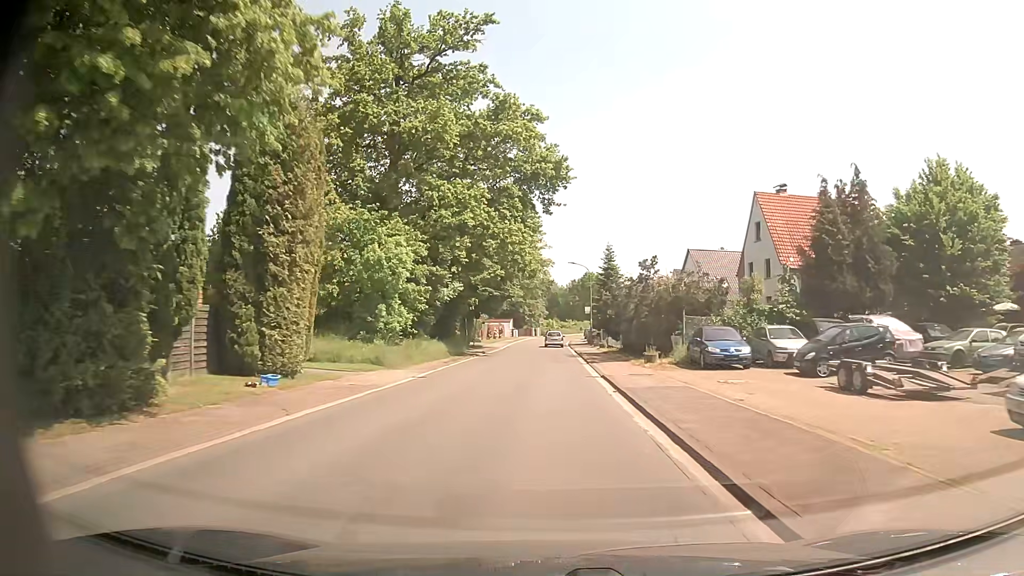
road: tertiary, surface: asphalt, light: Day
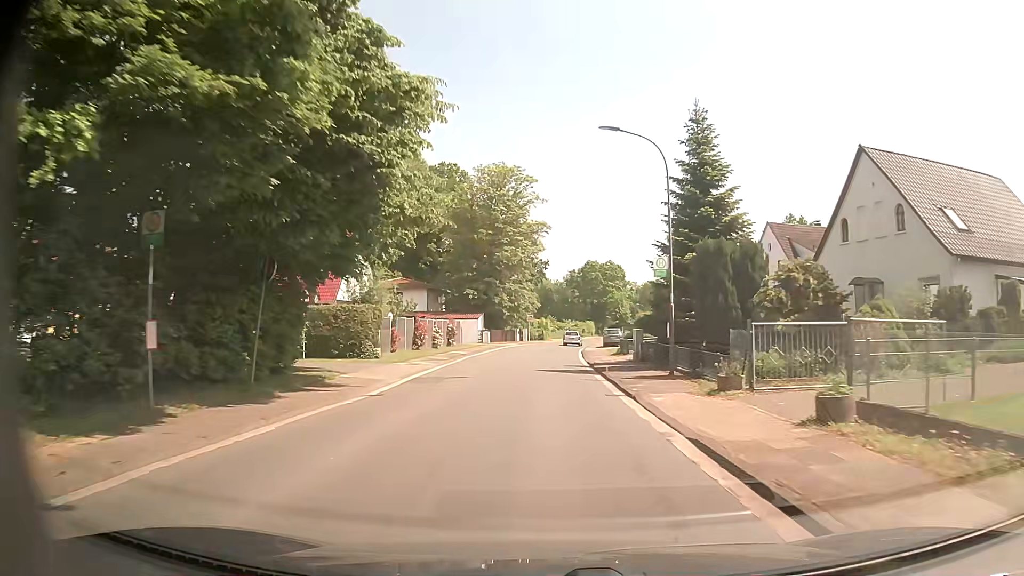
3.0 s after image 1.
(-0.1, +41.9) m; +1°
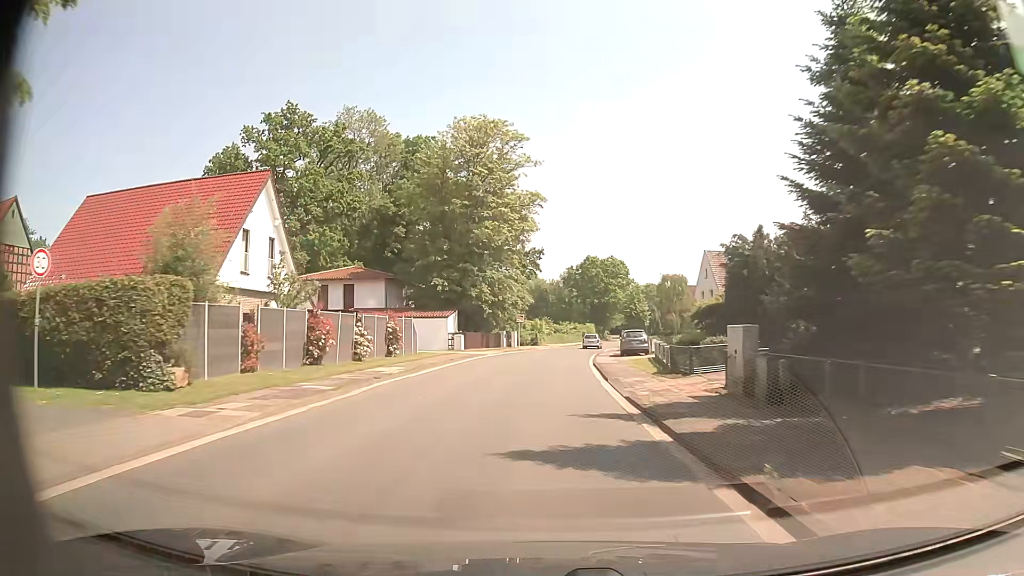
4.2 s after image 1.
(0.0, +17.0) m; 0°
(0, +10) (0, +20) (0, +30) (+1, +40) (+2, +50) (+3, +60) (+5, +70) (+6, +80) (+8, +89) (+10, +99) m
